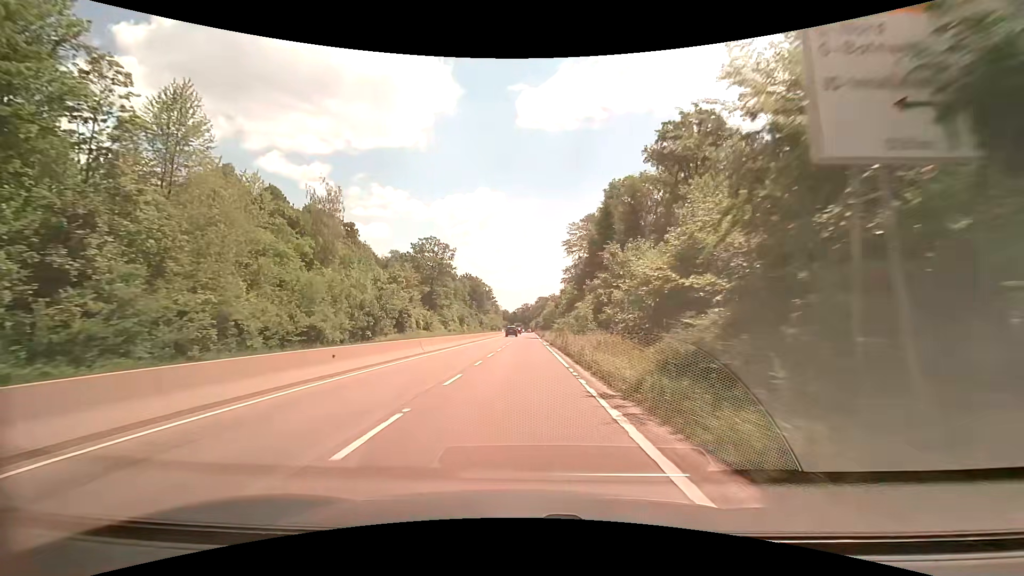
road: trunk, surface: asphalt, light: Day
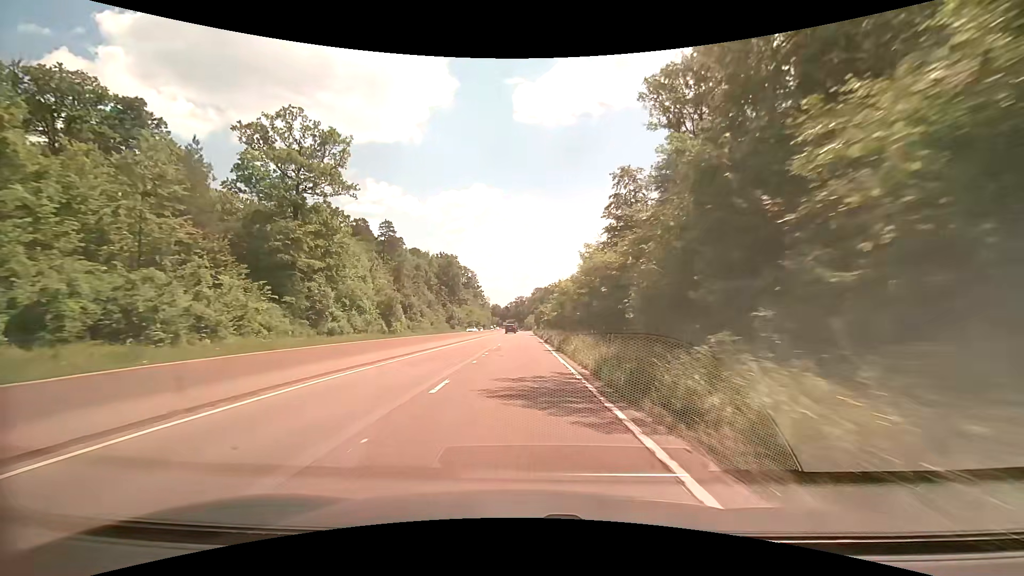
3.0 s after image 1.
(+0.6, +62.9) m; +1°
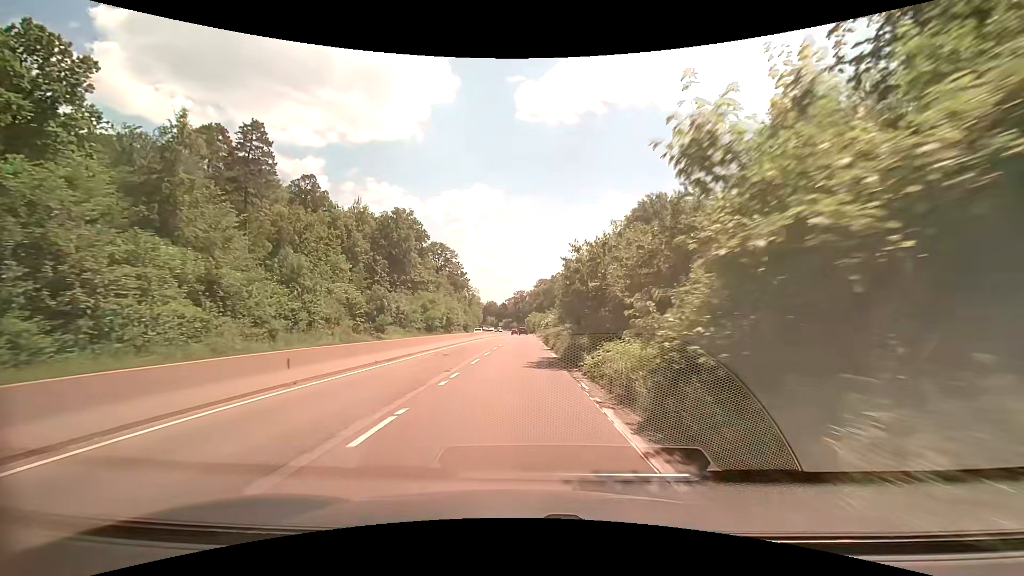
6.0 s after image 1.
(-0.4, +59.7) m; 0°
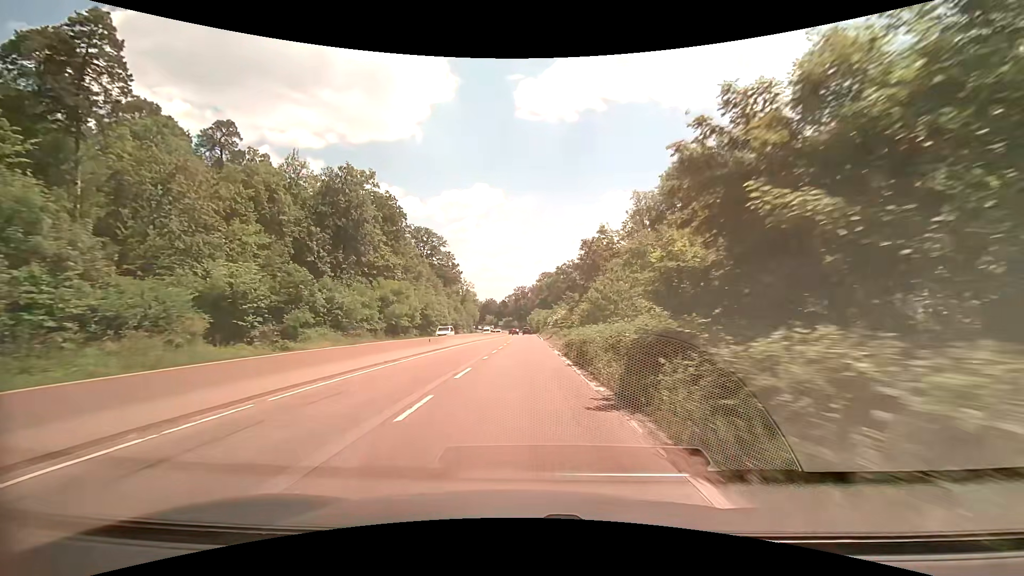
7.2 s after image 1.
(-0.2, +23.3) m; 0°
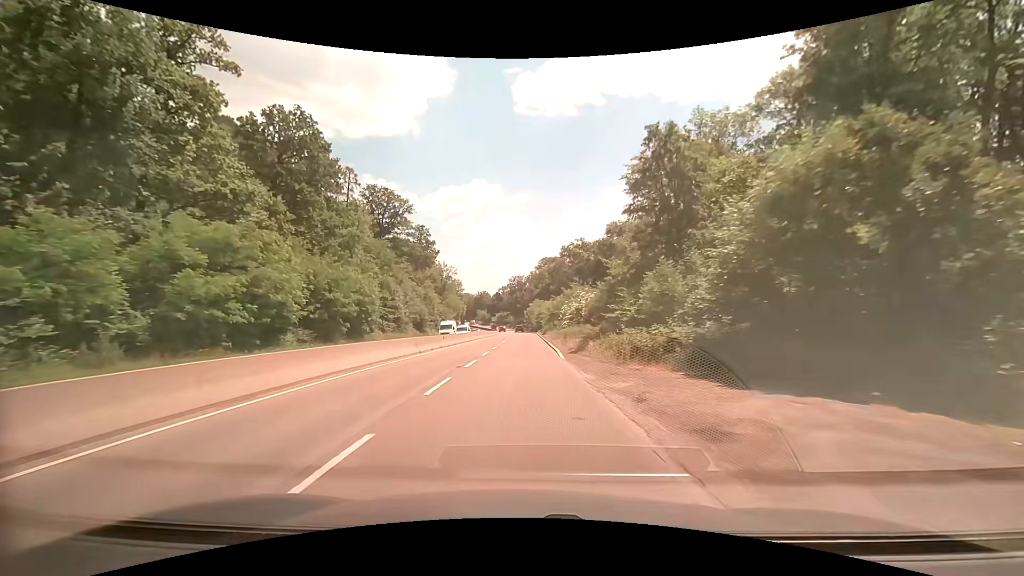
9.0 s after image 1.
(+0.1, +34.4) m; 0°
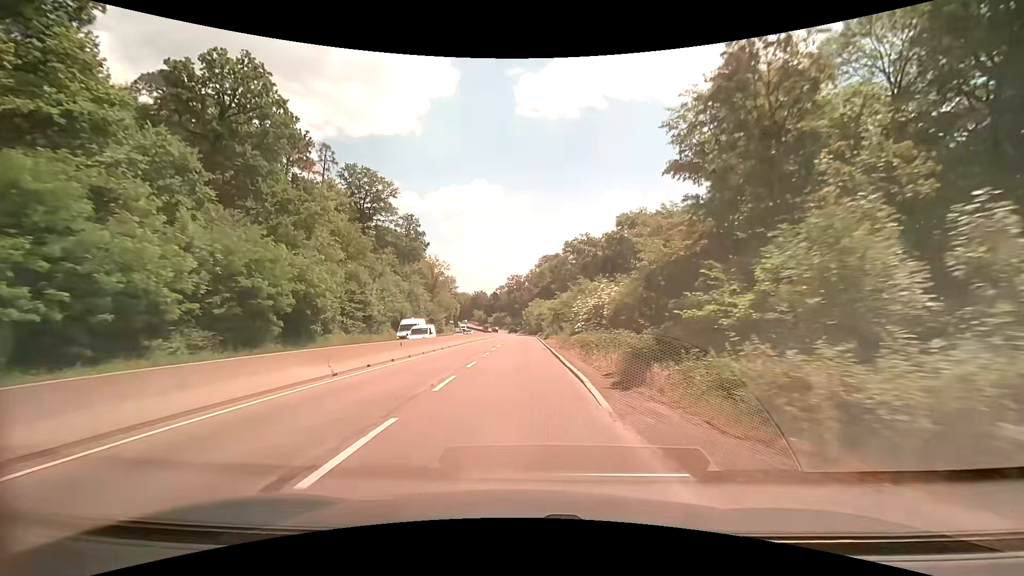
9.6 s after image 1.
(0.0, +11.1) m; 0°
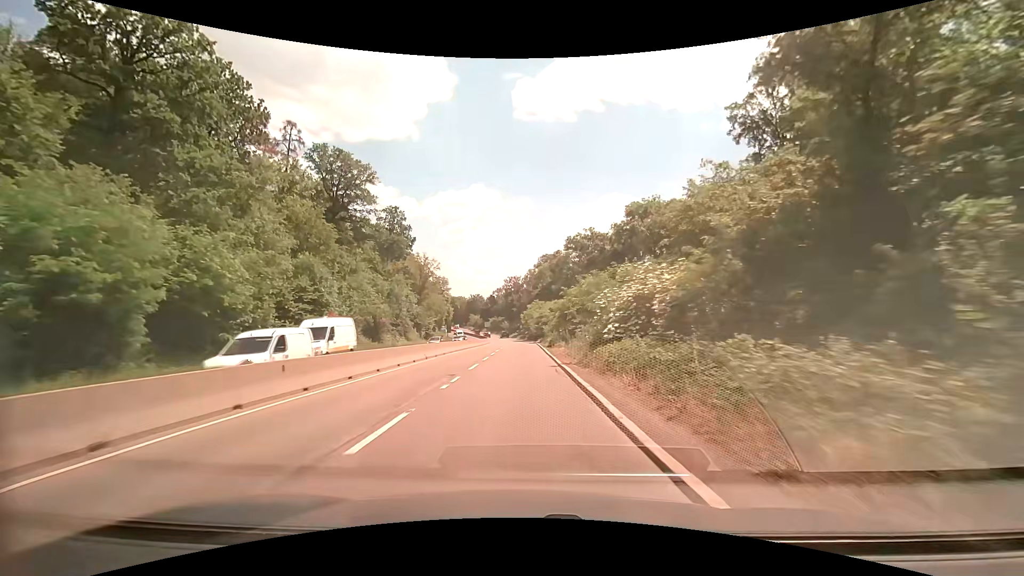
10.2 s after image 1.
(0.0, +10.9) m; 0°
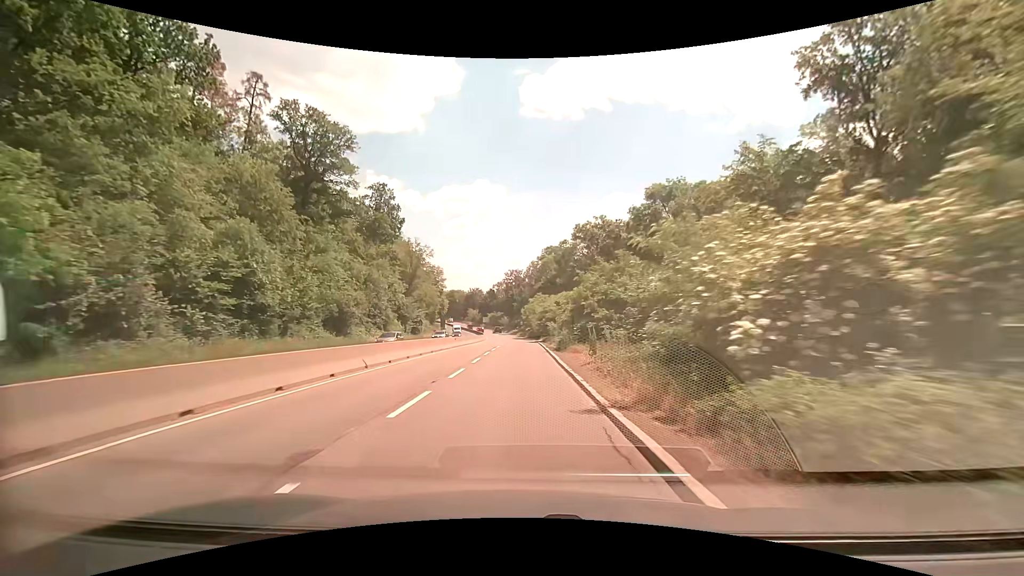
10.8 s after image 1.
(0.0, +10.6) m; +1°
(0, +10) (0, +20) (0, +30) (0, +40) (-1, +50) (-1, +60) (-1, +70) (-1, +80) (-2, +90) (-3, +100) m
